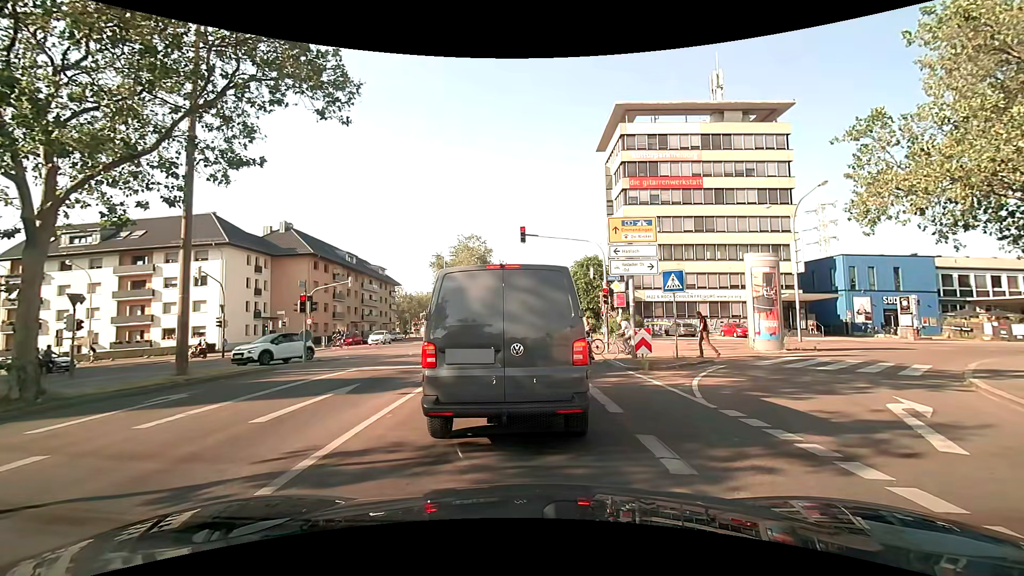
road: secondary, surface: asphalt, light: Day
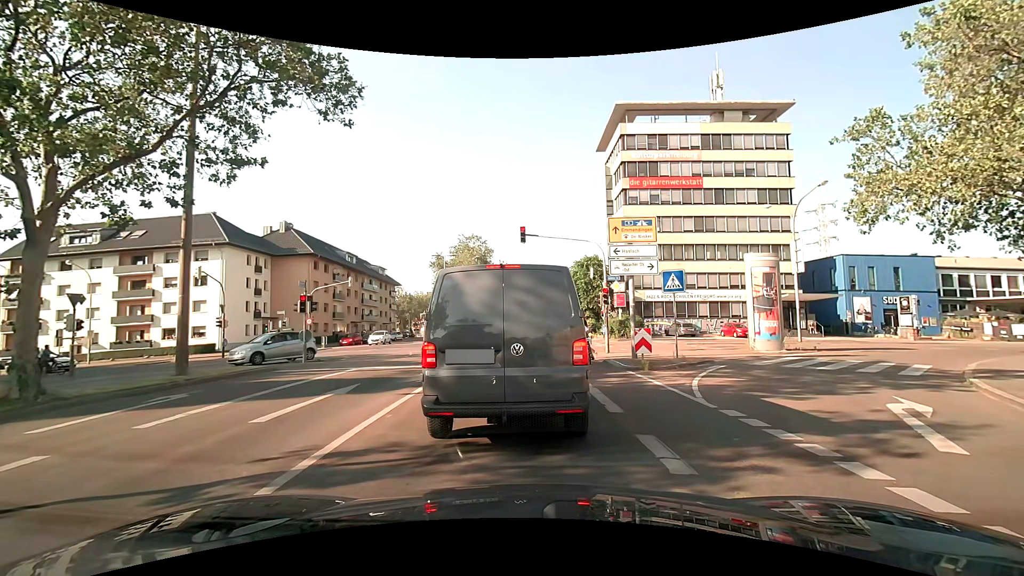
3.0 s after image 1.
(0.0, 0.0) m; 0°
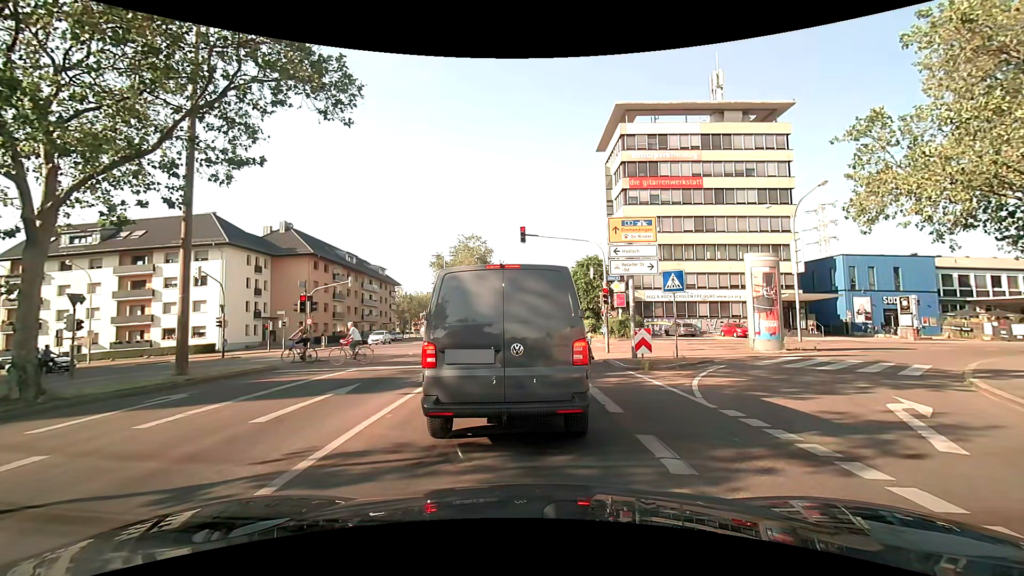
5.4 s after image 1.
(0.0, 0.0) m; 0°
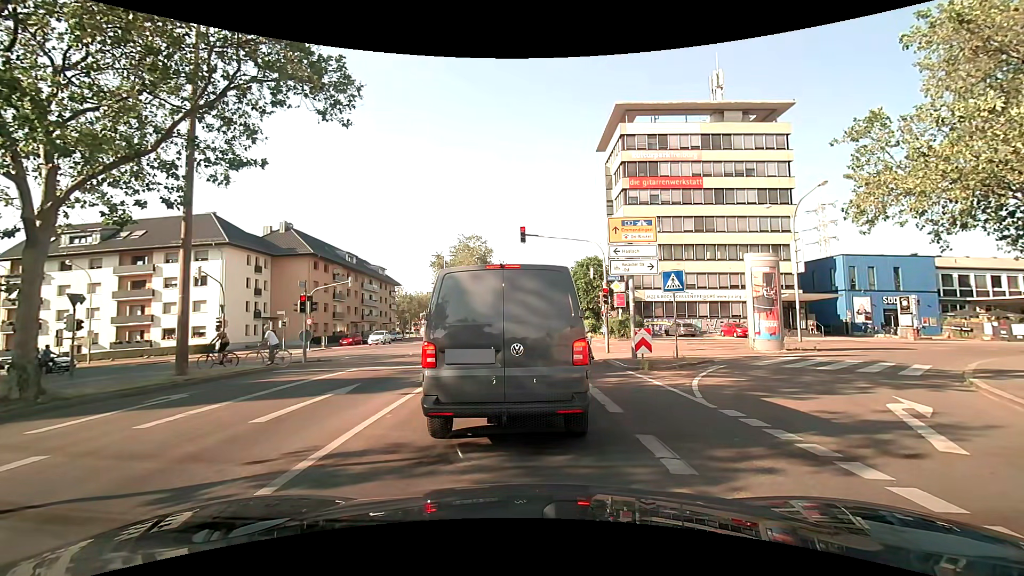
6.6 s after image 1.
(0.0, 0.0) m; 0°
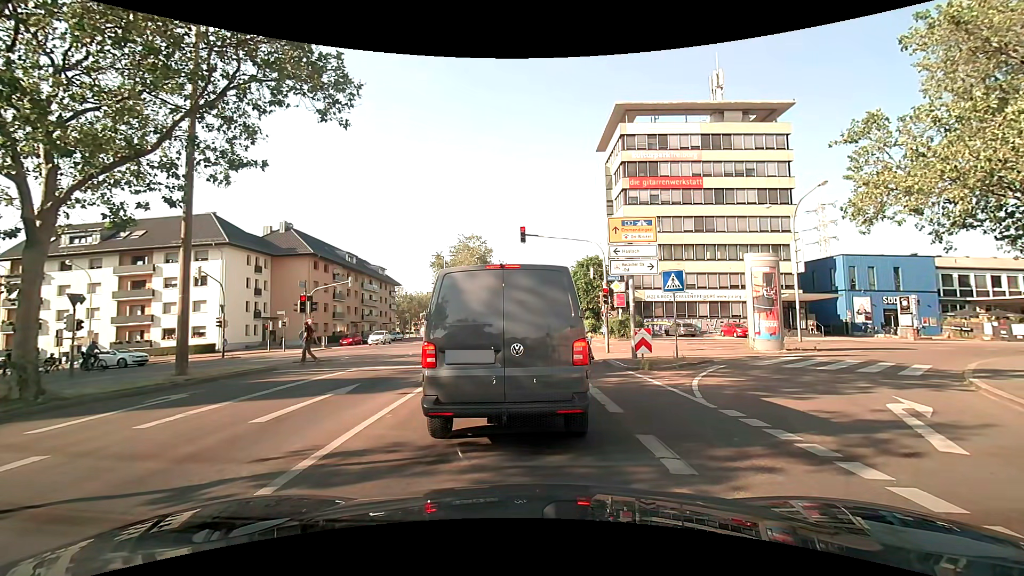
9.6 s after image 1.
(0.0, 0.0) m; 0°
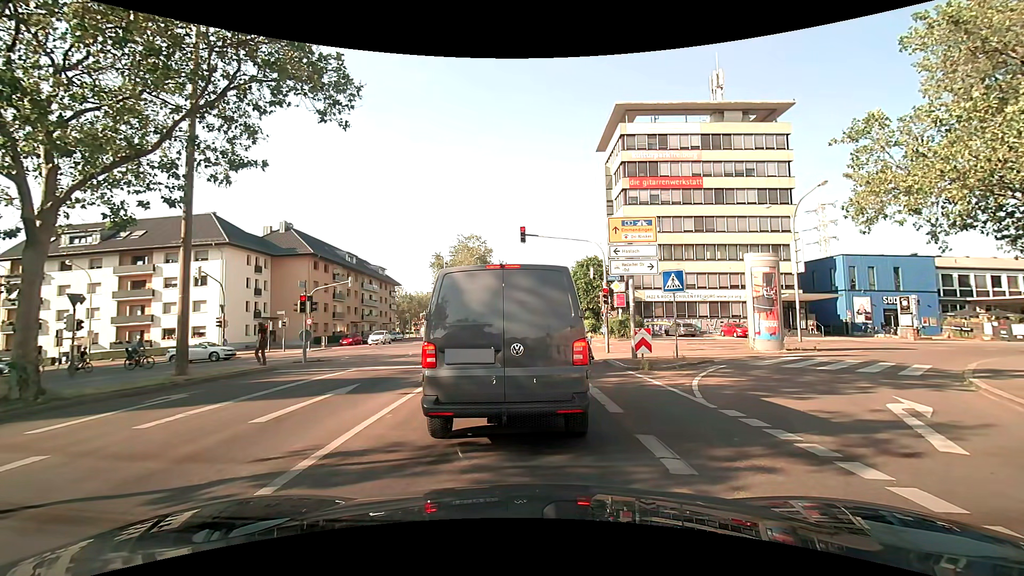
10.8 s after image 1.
(0.0, 0.0) m; 0°
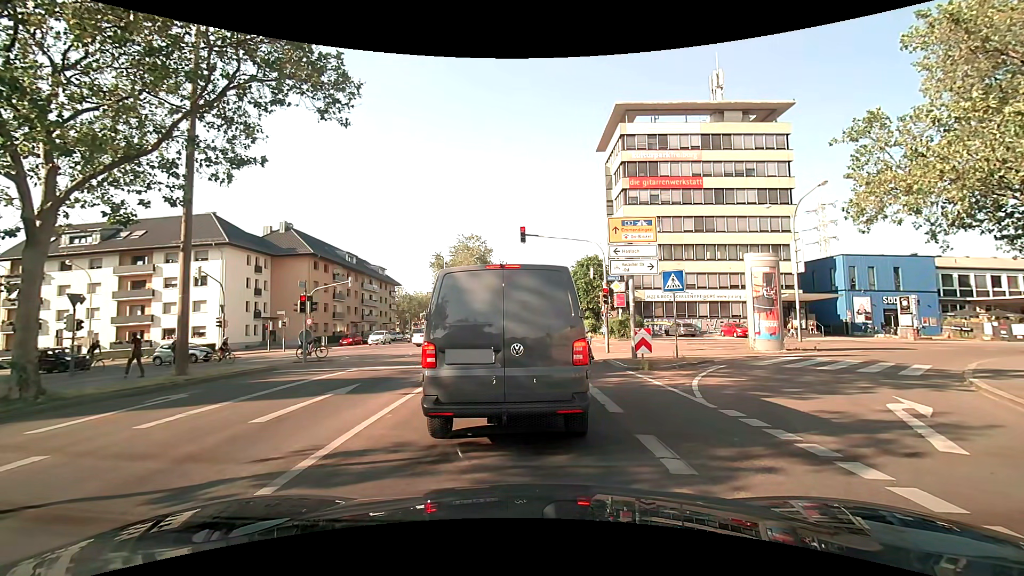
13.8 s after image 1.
(0.0, 0.0) m; 0°
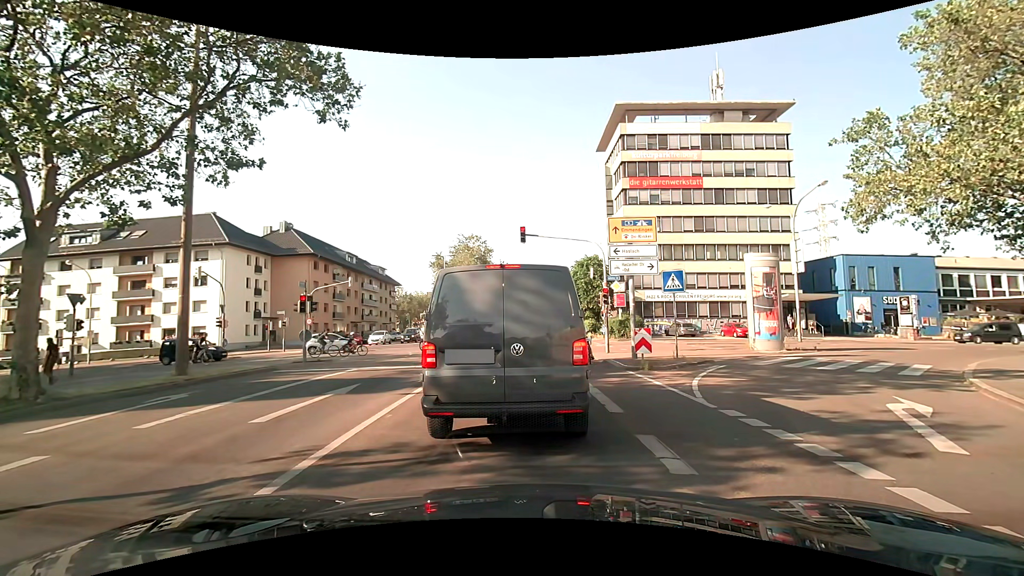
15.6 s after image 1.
(0.0, 0.0) m; 0°
